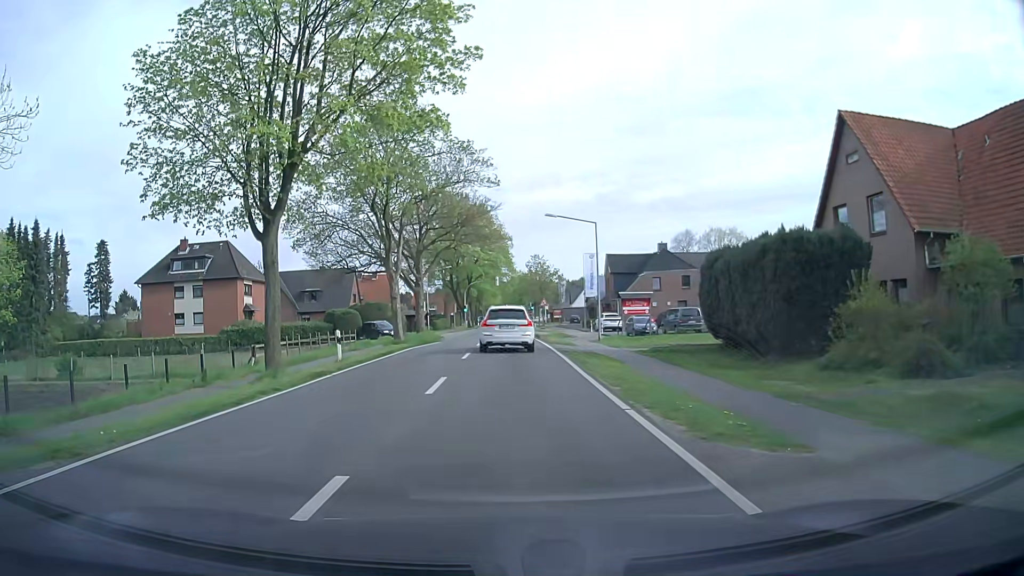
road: tertiary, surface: asphalt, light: Day
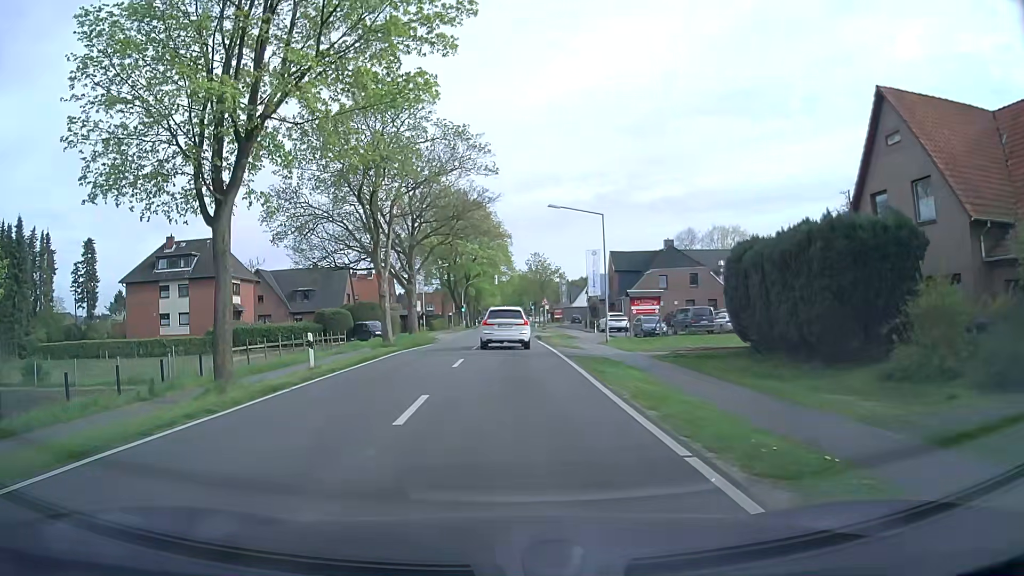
(0.0, +3.5) m; -1°
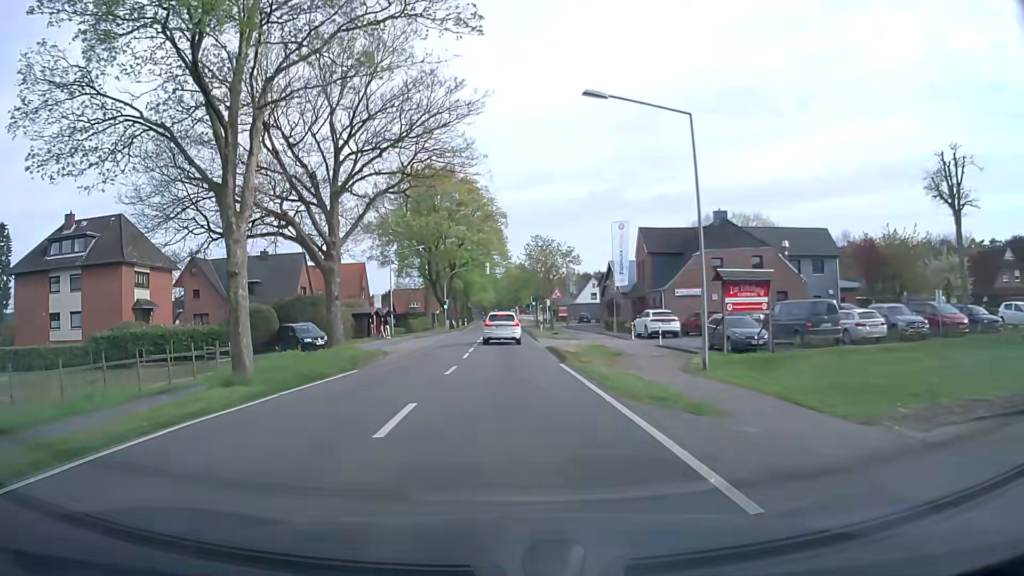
(+0.5, +19.4) m; +2°
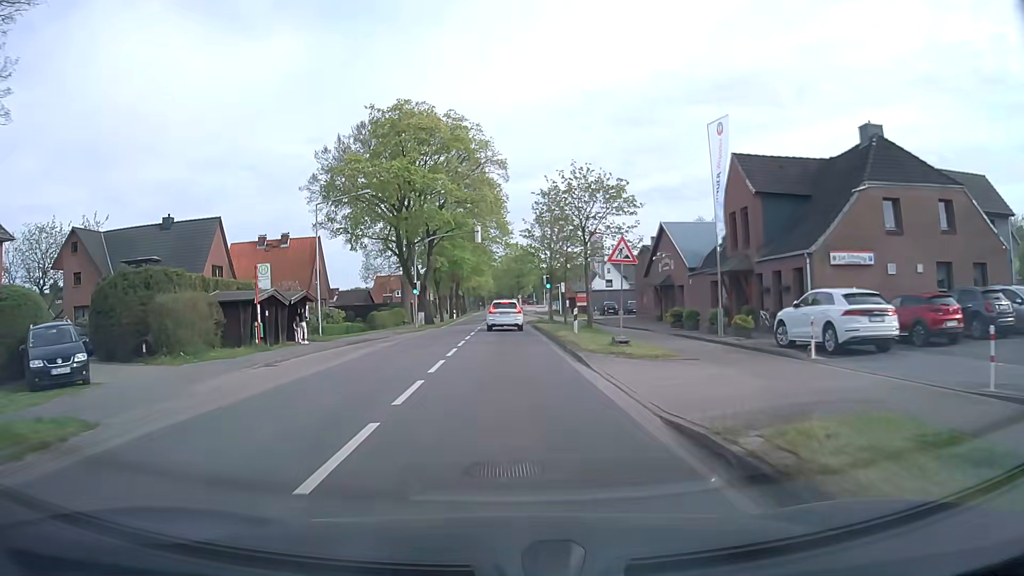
(0.0, +23.6) m; 0°
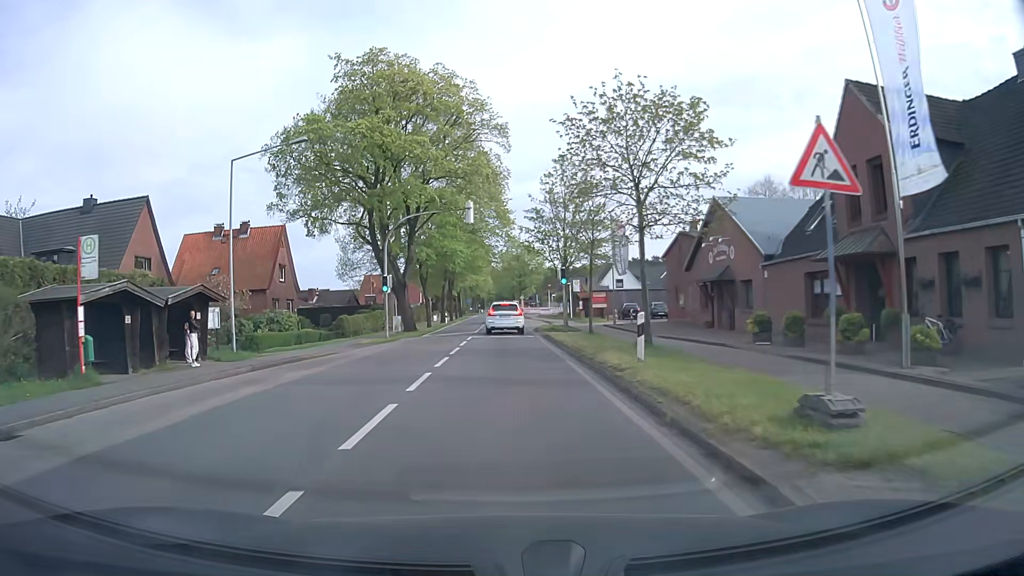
(0.0, +11.9) m; 0°
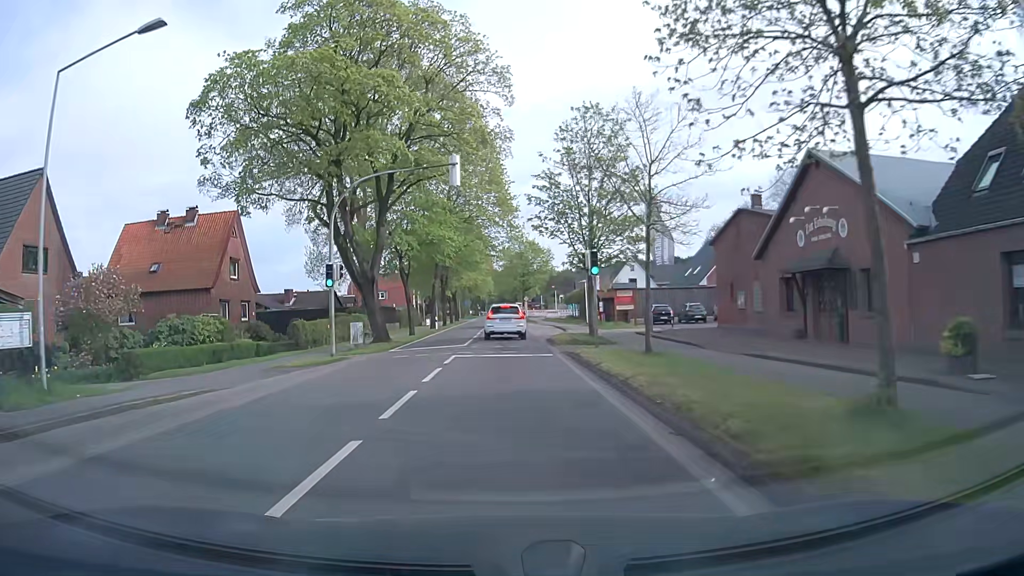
(0.0, +11.5) m; -1°
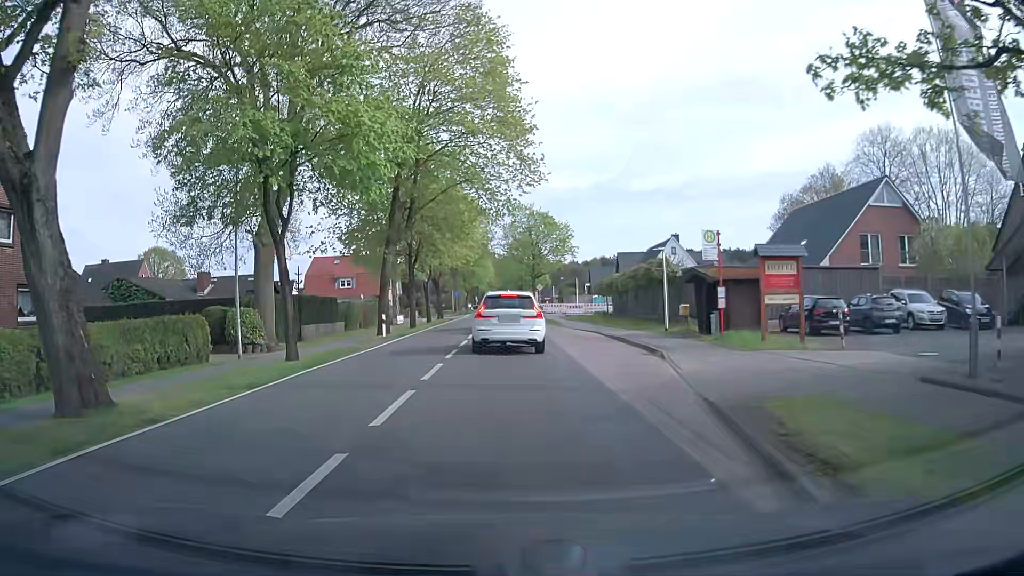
(+0.1, +25.9) m; +1°
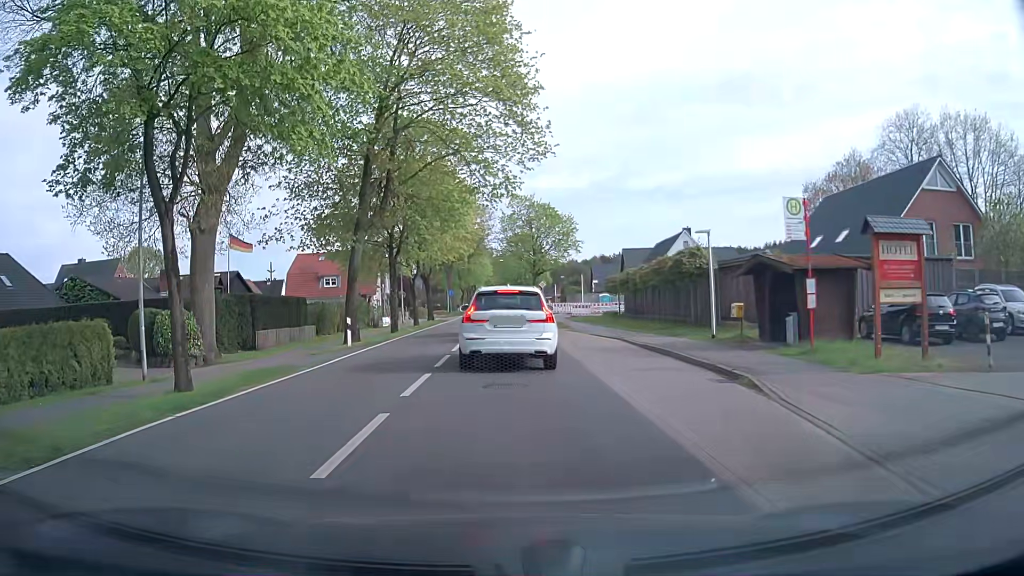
(0.0, +6.5) m; -1°
(0, +10) (0, +20) (0, +30) (0, +40) (0, +50) (+2, +60) (+10, +64) (+20, +63) (+30, +64) (+40, +64) m
